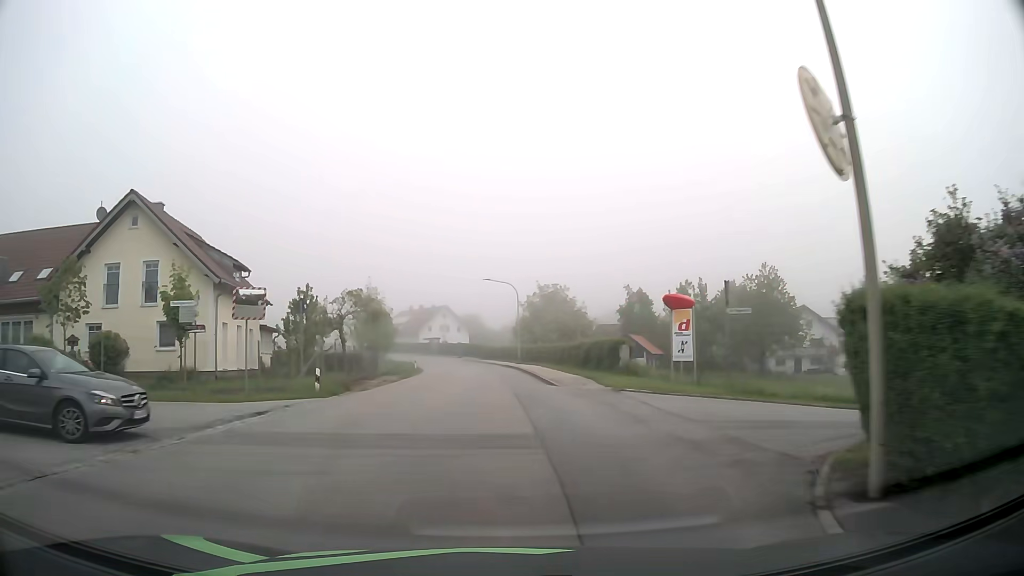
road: tertiary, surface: asphalt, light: Day
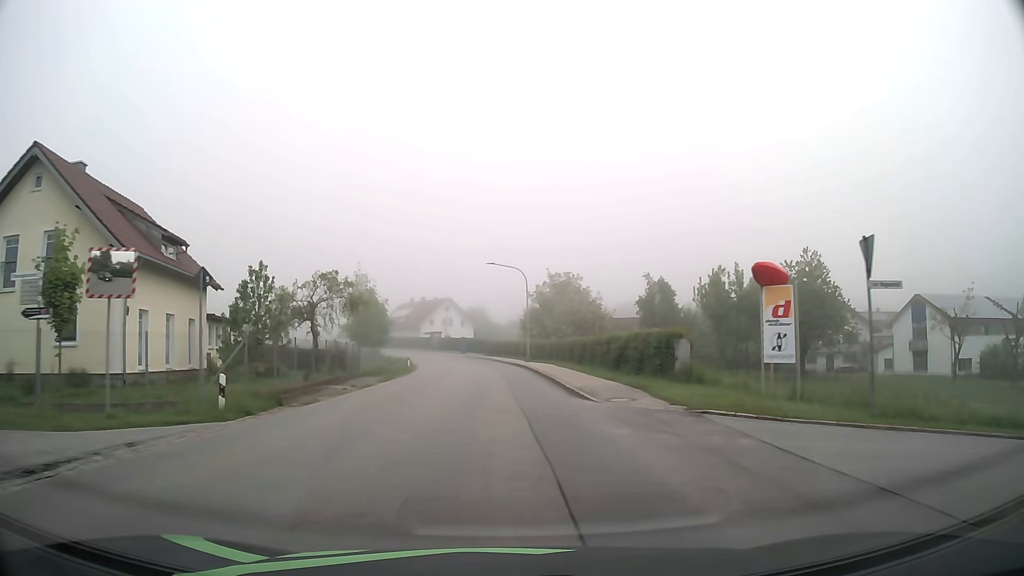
(+0.1, +7.9) m; 0°
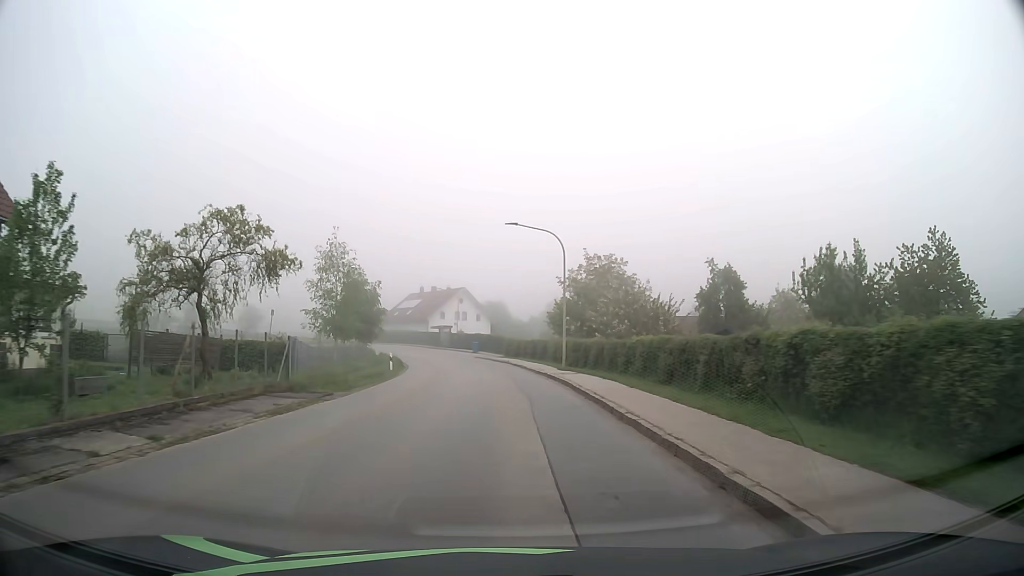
(-0.2, +15.9) m; -2°
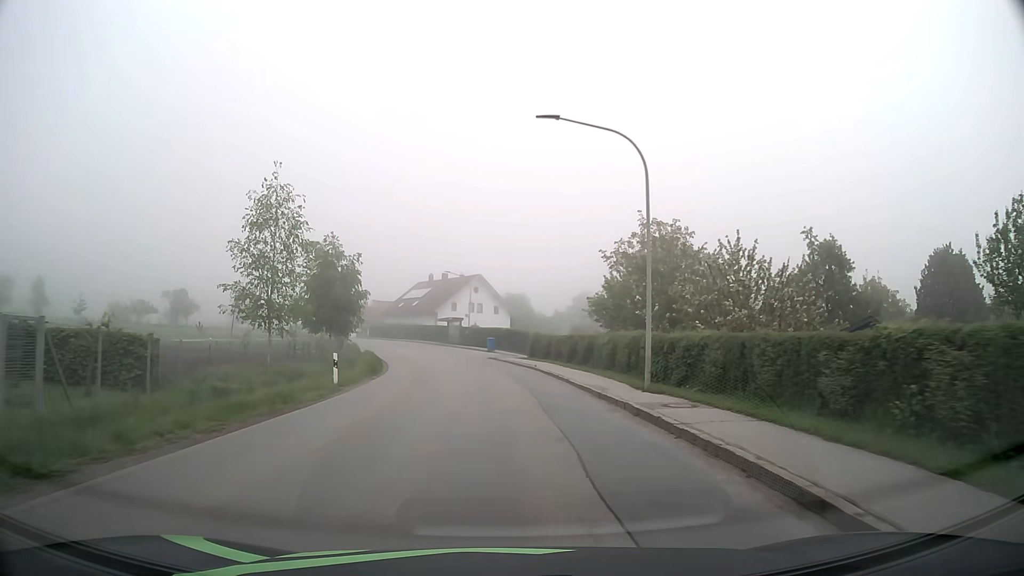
(-0.1, +15.8) m; -1°
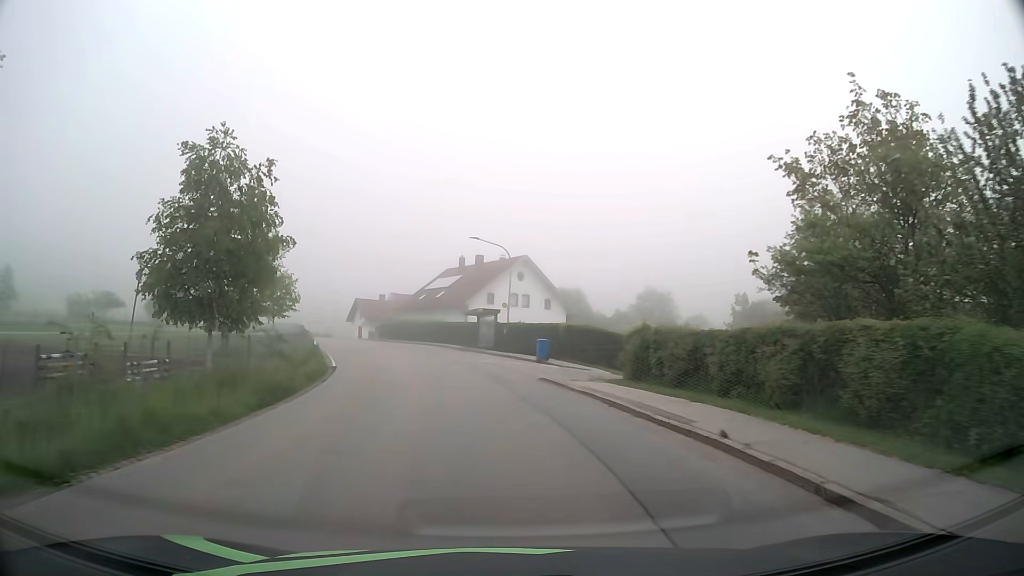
(-0.6, +23.6) m; -4°
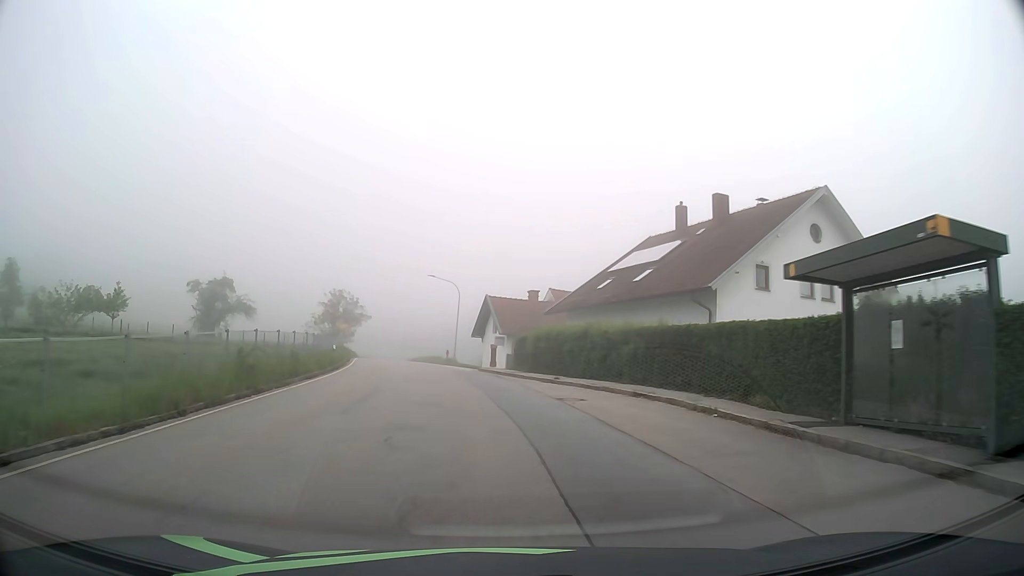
(-4.6, +38.2) m; -15°
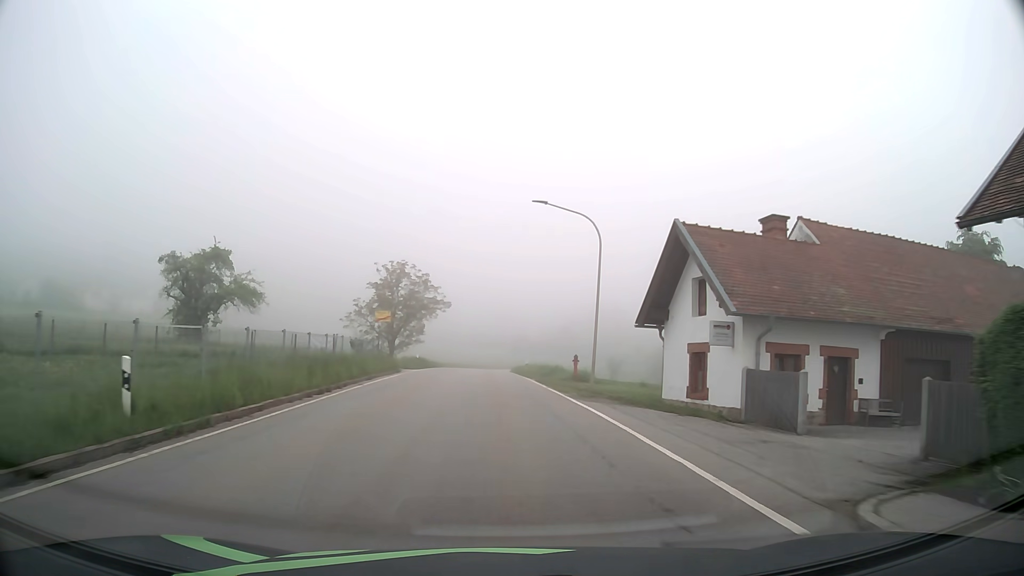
(-2.9, +30.4) m; -10°
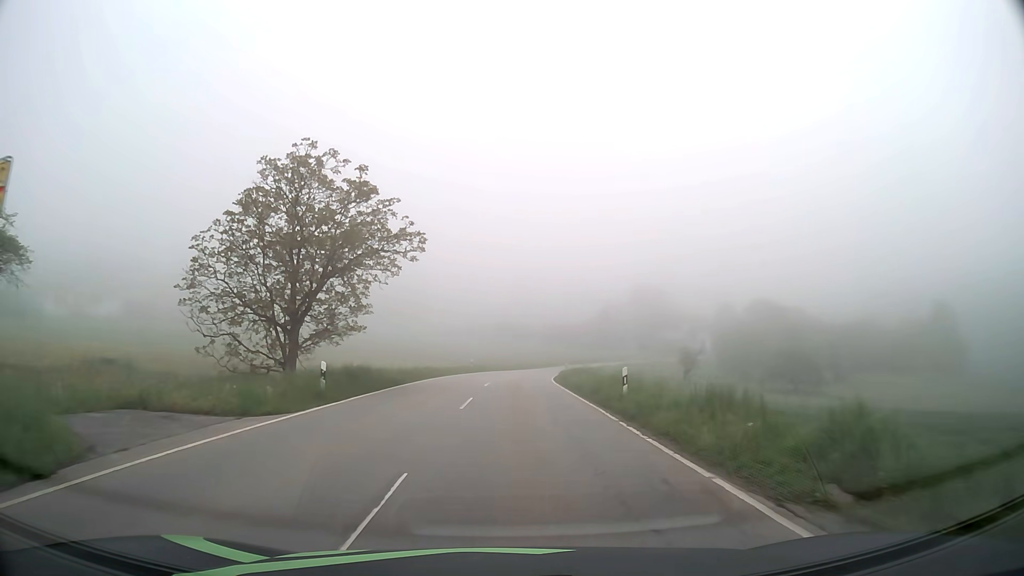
(-0.8, +31.3) m; -2°
(0, +10) (0, +20) (0, +30) (+1, +40) (+2, +50) (+3, +60) (+5, +70) (+7, +79) (+9, +89) (+13, +99) m
